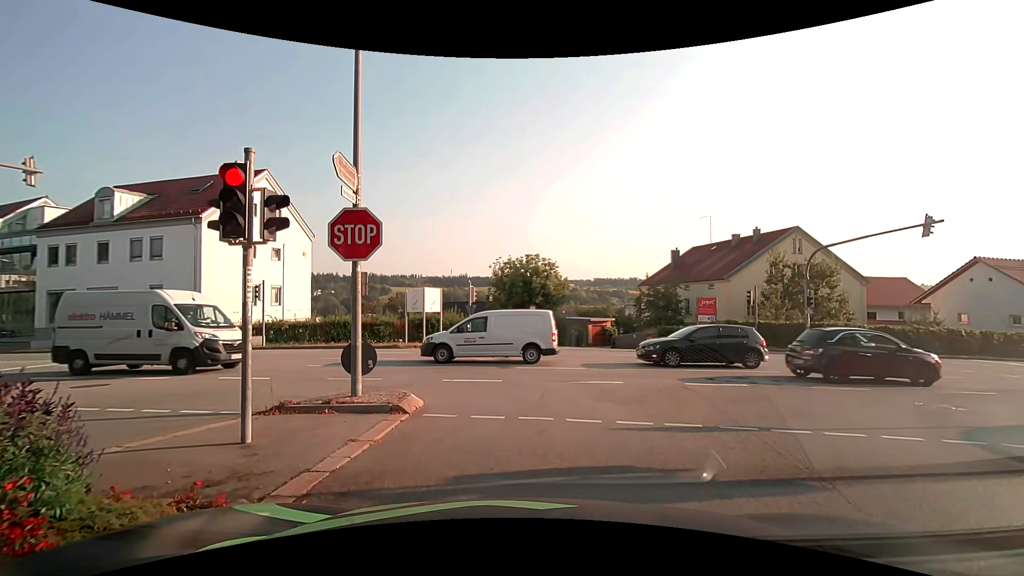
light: Day
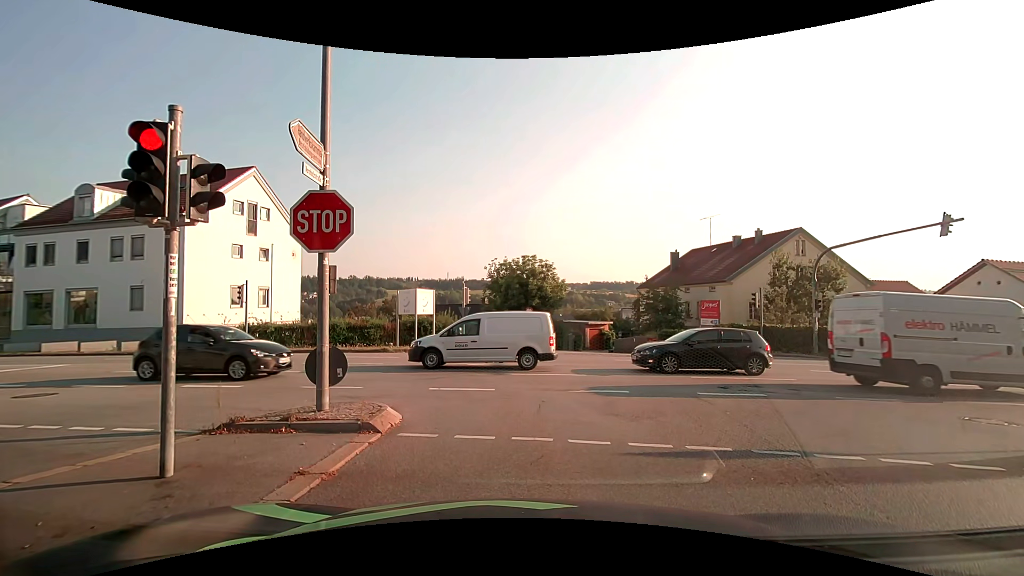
(0.0, +1.1) m; 0°
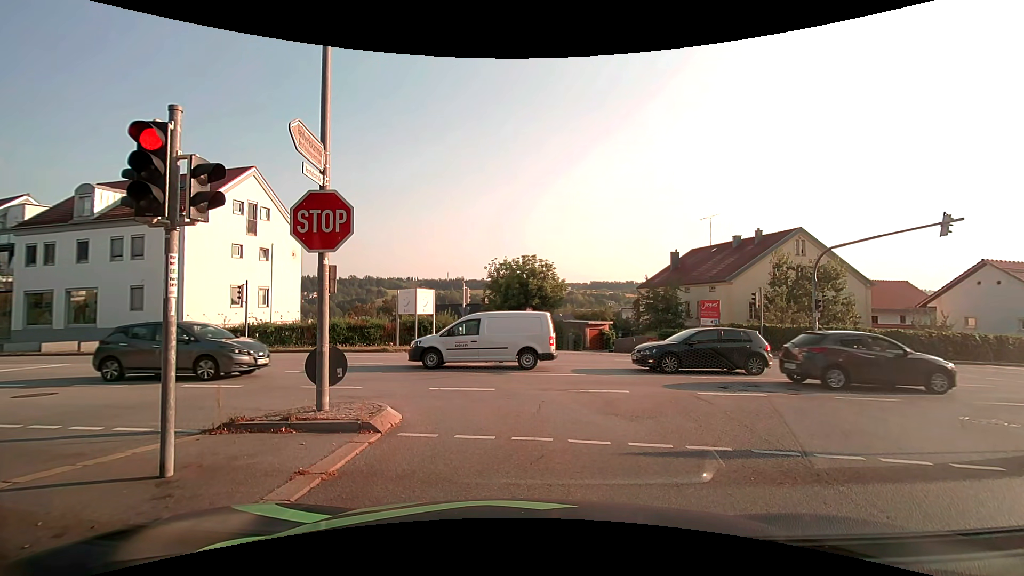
(0.0, 0.0) m; 0°
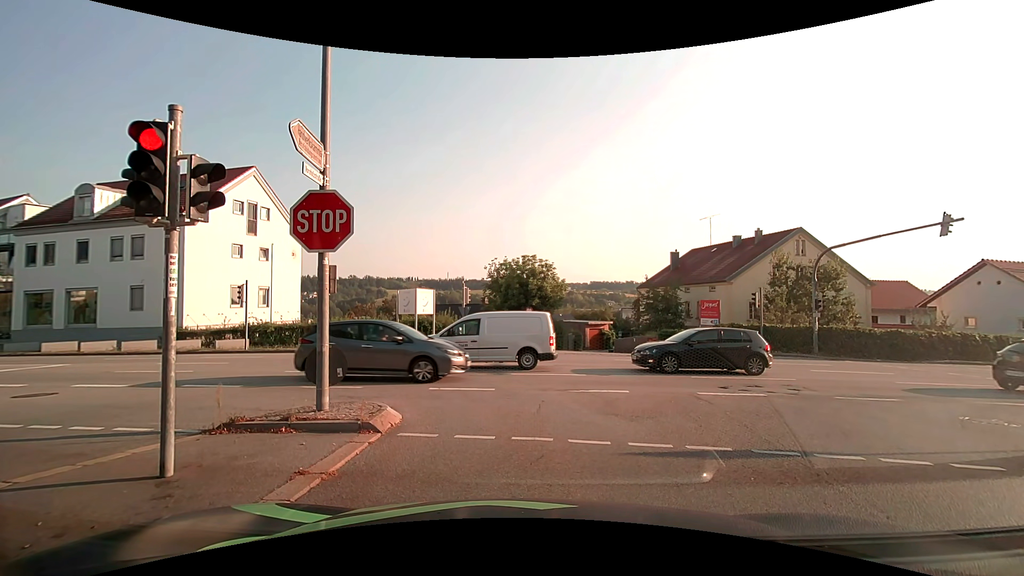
(0.0, 0.0) m; 0°
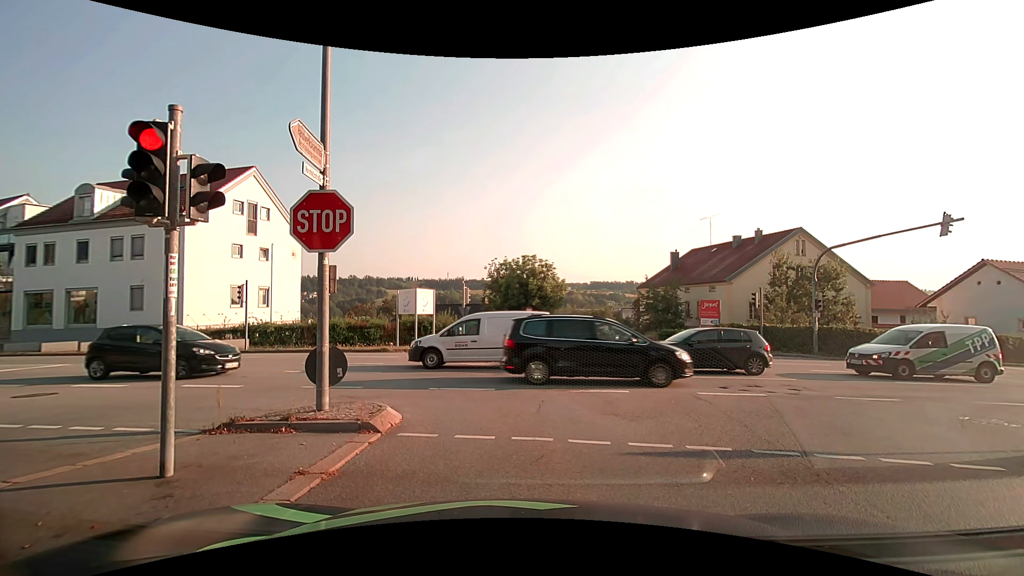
(0.0, 0.0) m; 0°
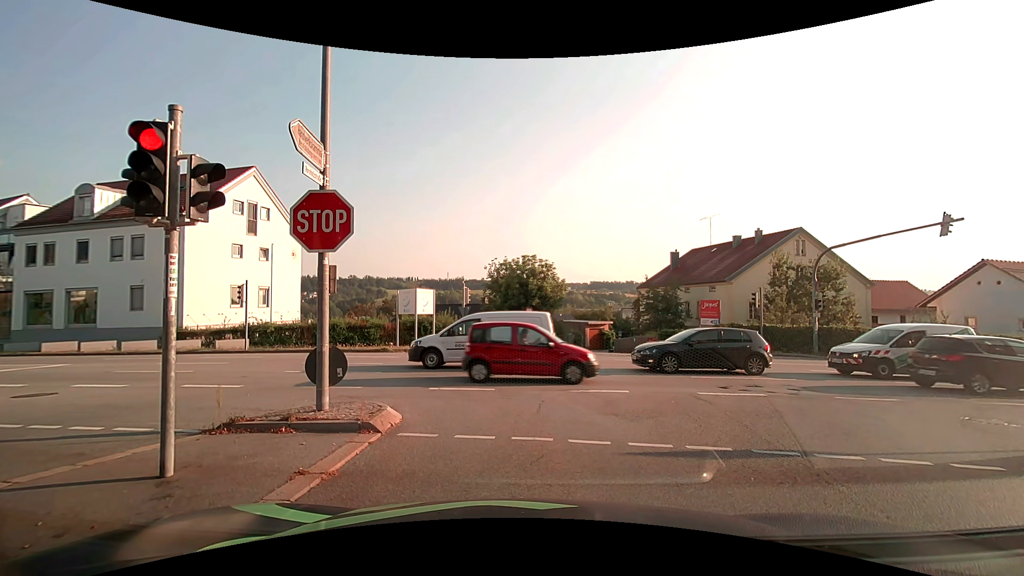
(0.0, 0.0) m; 0°
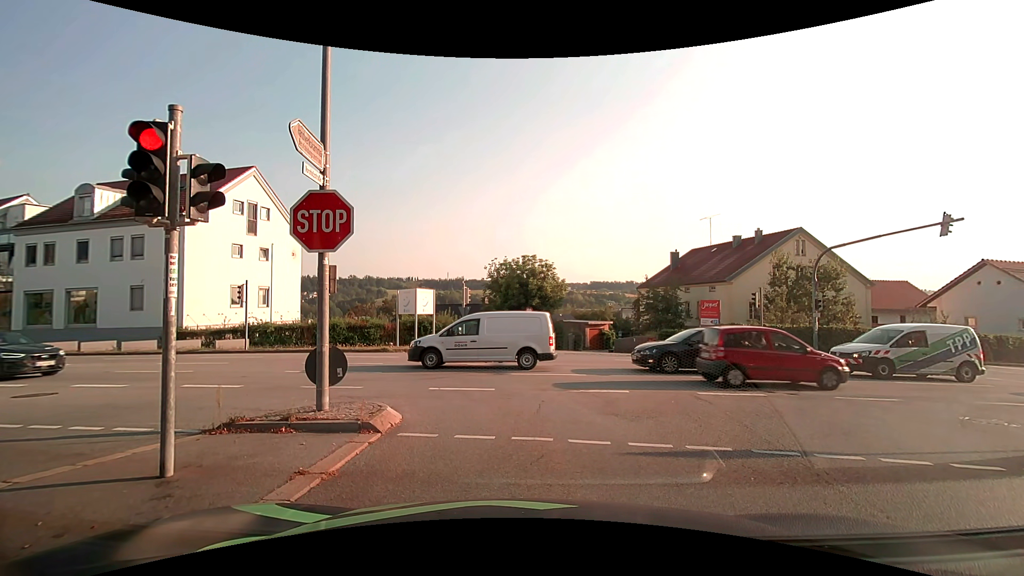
(0.0, 0.0) m; 0°
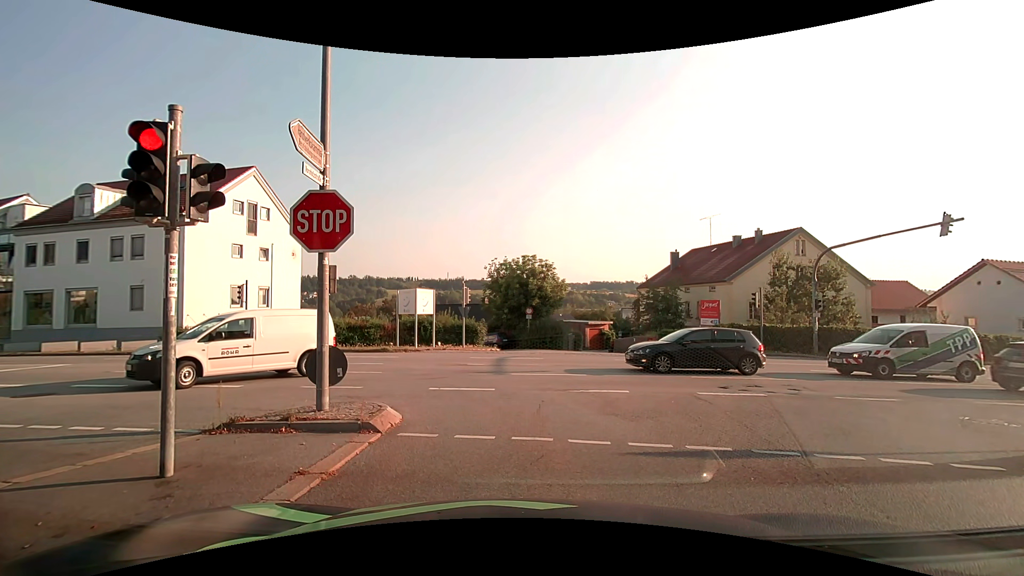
(0.0, 0.0) m; 0°
